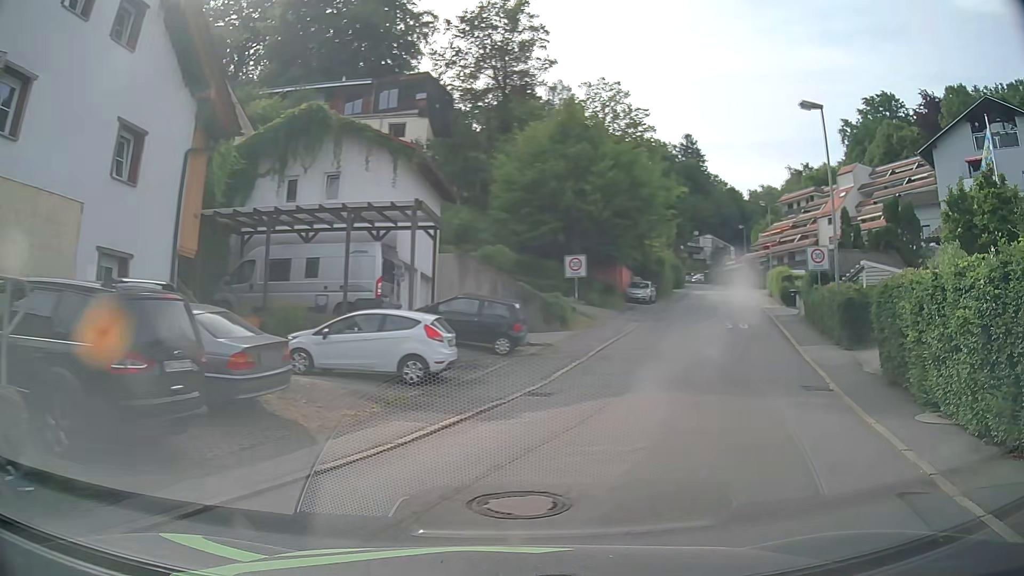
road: residential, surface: asphalt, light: Day
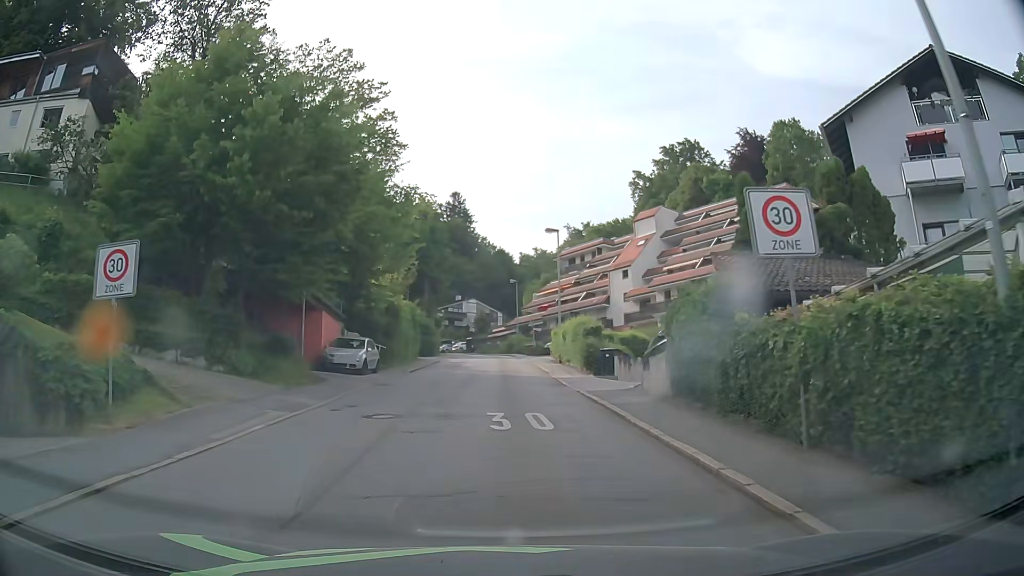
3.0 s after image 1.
(+5.3, +16.7) m; +21°
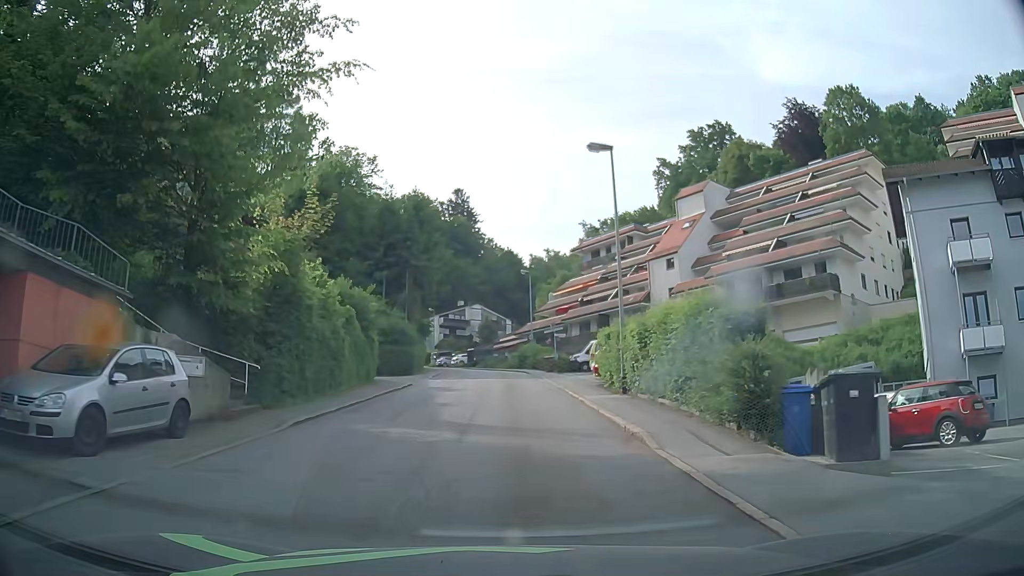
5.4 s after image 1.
(+0.1, +18.6) m; 0°
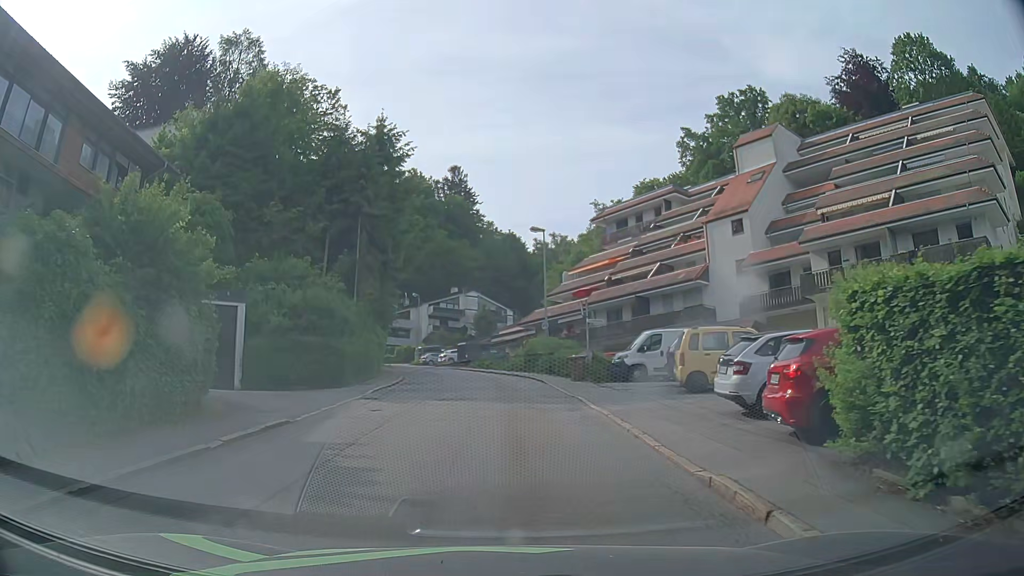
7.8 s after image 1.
(-0.1, +17.6) m; 0°
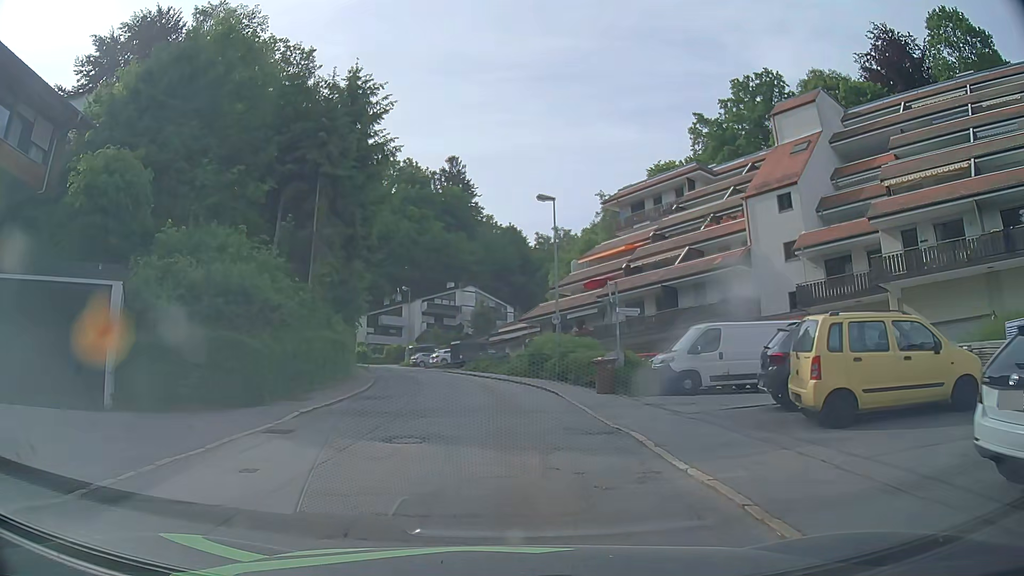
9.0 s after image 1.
(0.0, +7.8) m; 0°
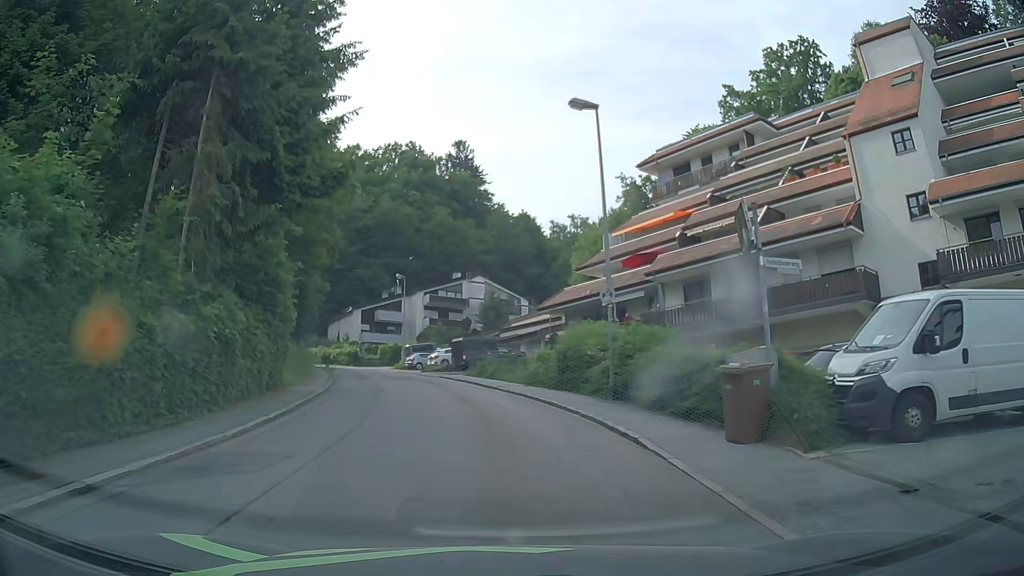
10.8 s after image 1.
(0.0, +11.4) m; 0°
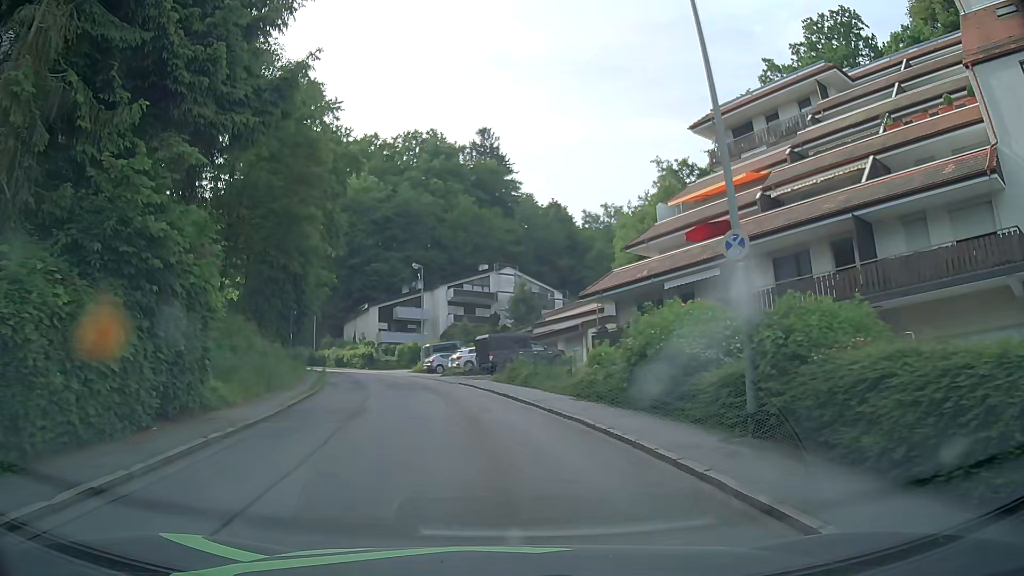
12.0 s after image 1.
(-0.3, +7.7) m; -4°
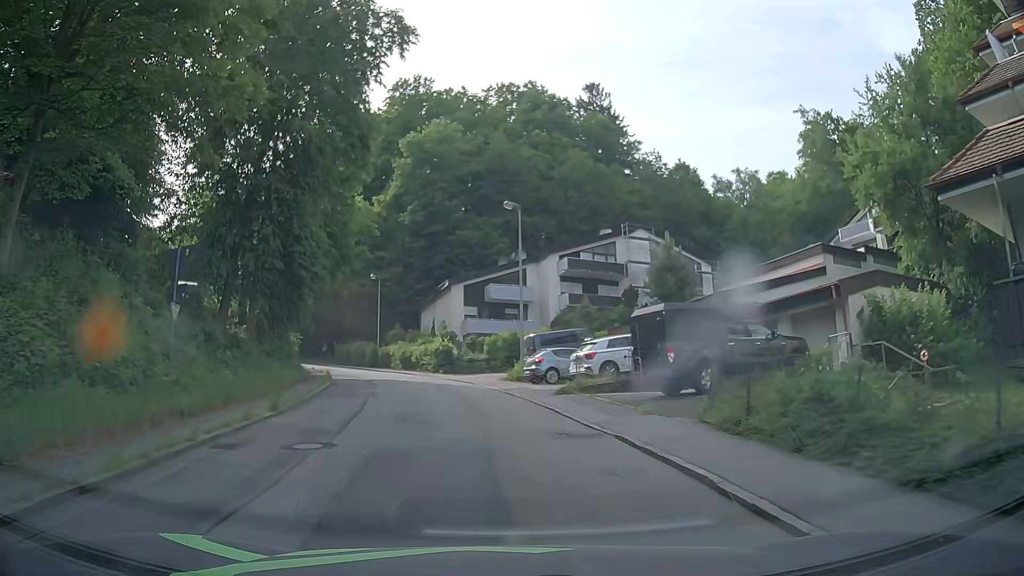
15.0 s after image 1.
(-1.7, +20.5) m; -9°
(0, +10) (-1, +20) (-3, +30) (-5, +39) (-9, +49) (-14, +57) (-19, +66) (-25, +74) (-31, +82) (-38, +89) m
